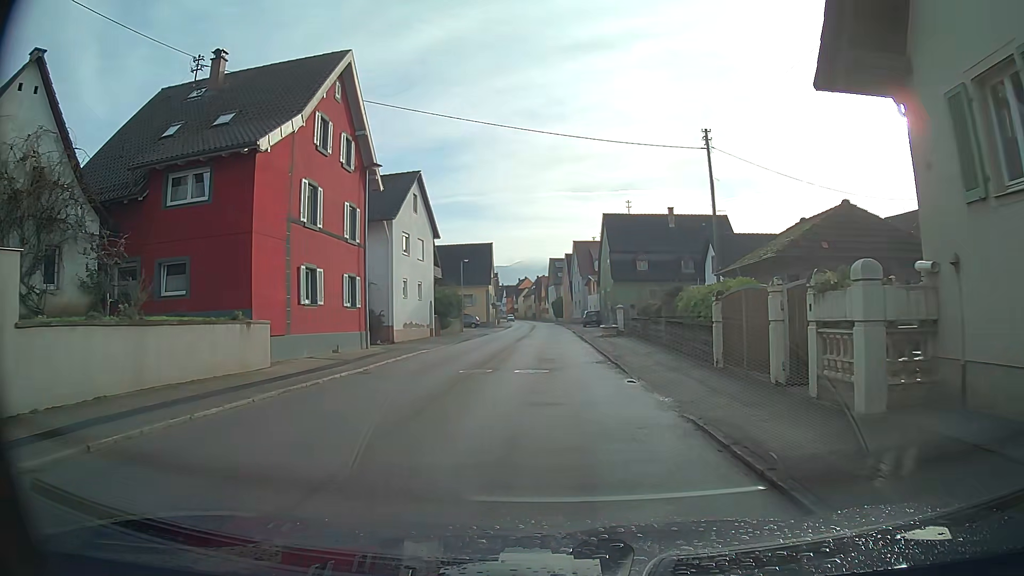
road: secondary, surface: asphalt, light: Day
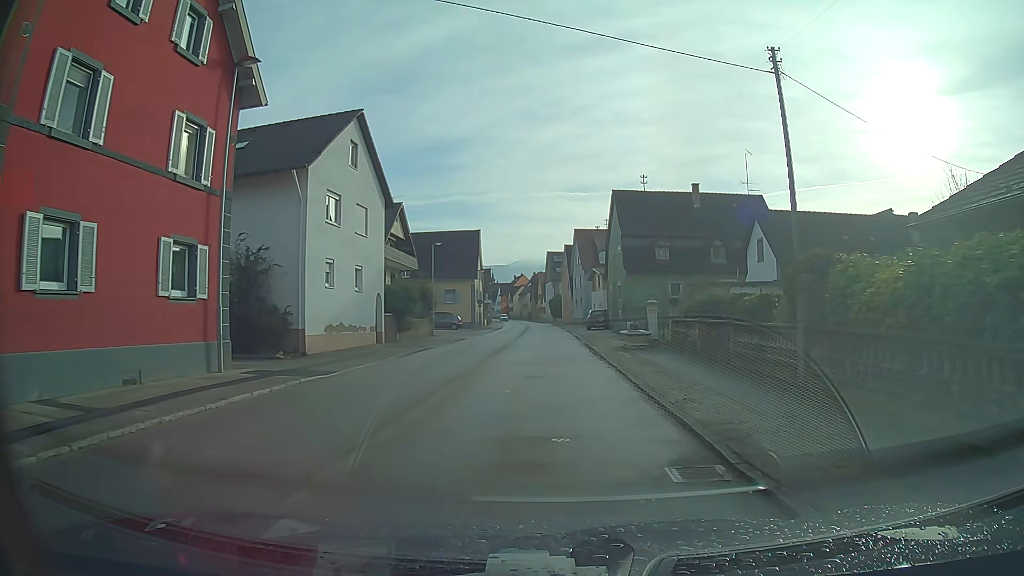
(+0.1, +13.3) m; 0°
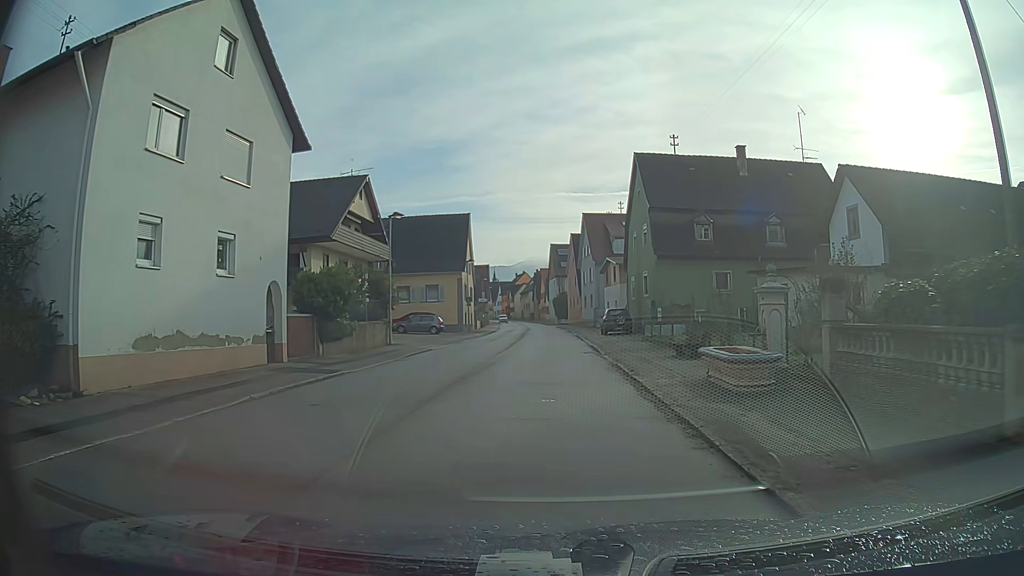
(-0.1, +13.3) m; 0°
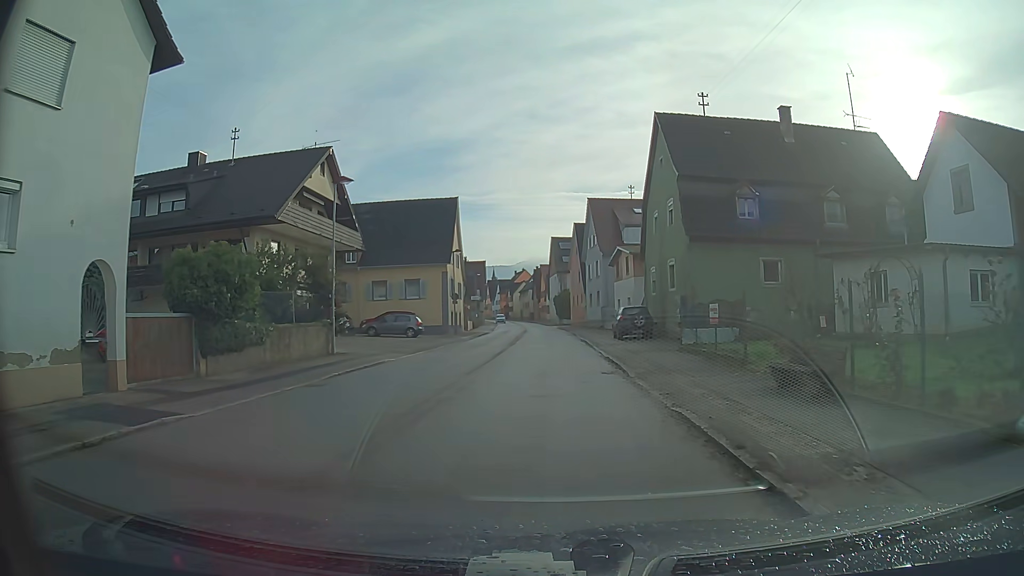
(0.0, +8.9) m; 0°
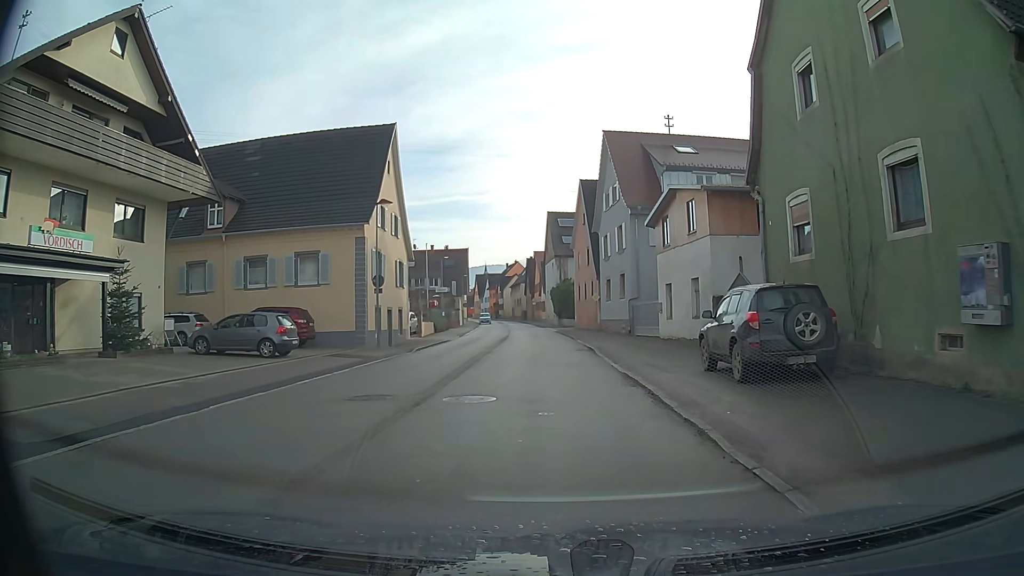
(0.0, +22.4) m; 0°
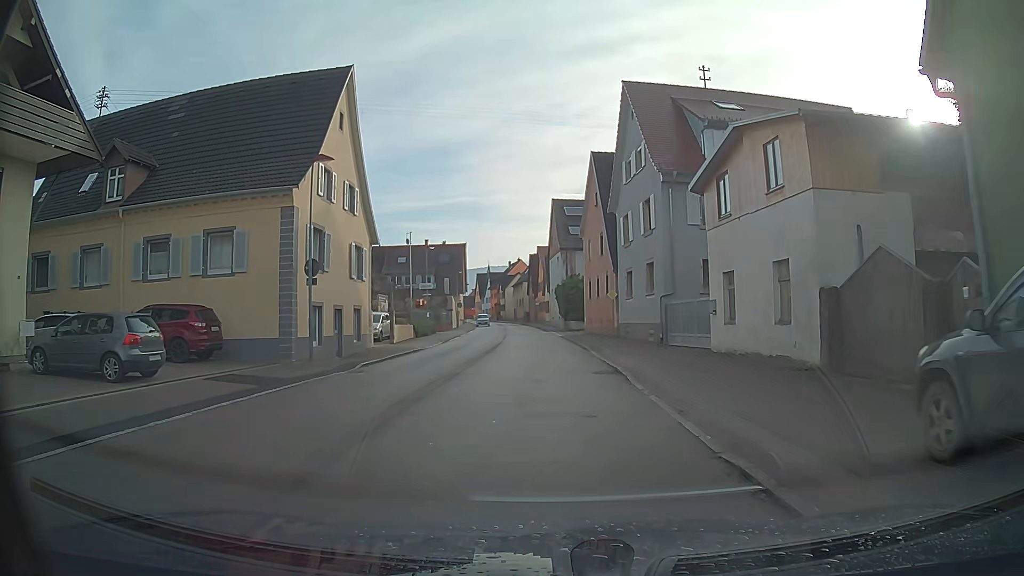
(0.0, +9.0) m; -1°
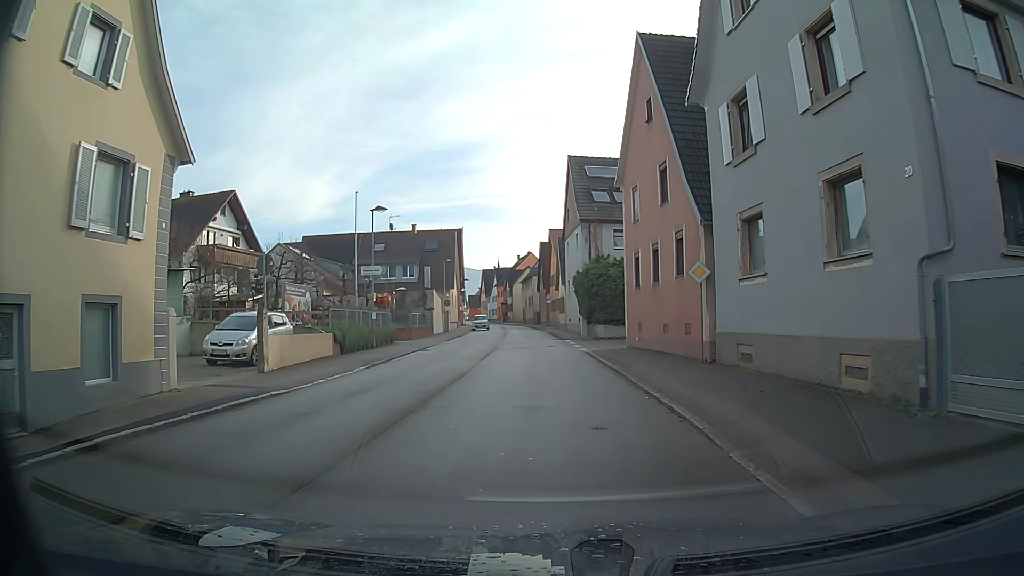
(-0.2, +17.9) m; -2°
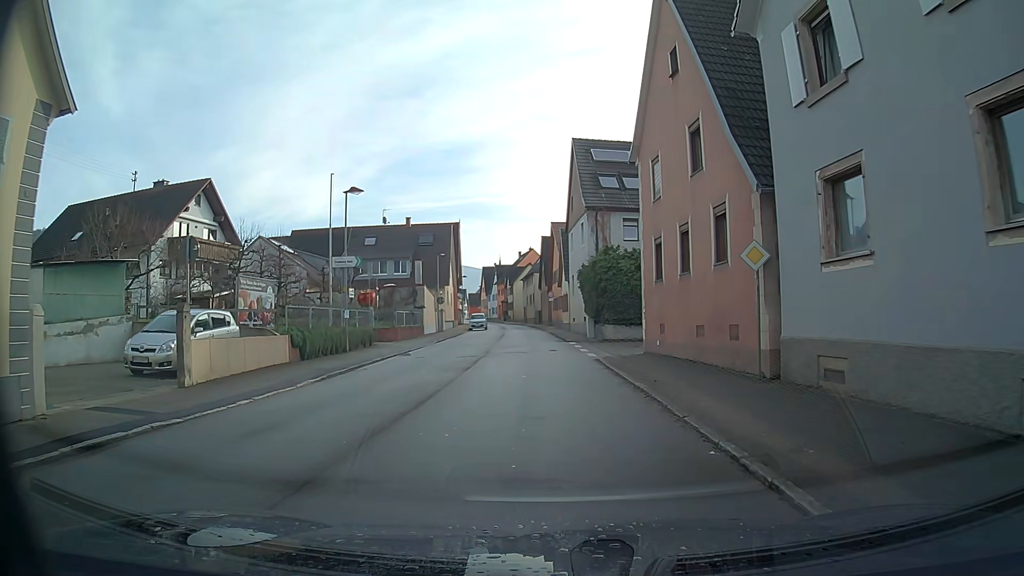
(-0.1, +4.4) m; -2°
(0, +10) (+1, +20) (+1, +30) (+1, +40) (+1, +50) (+1, +60) (0, +70) (0, +80) (-1, +90) (-3, +100) m
